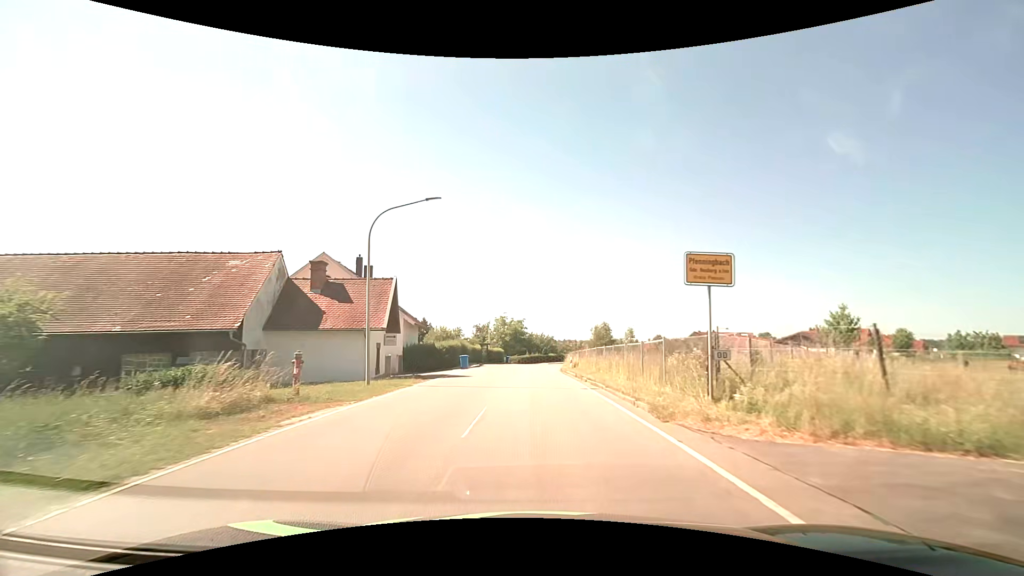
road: tertiary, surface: asphalt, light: Day
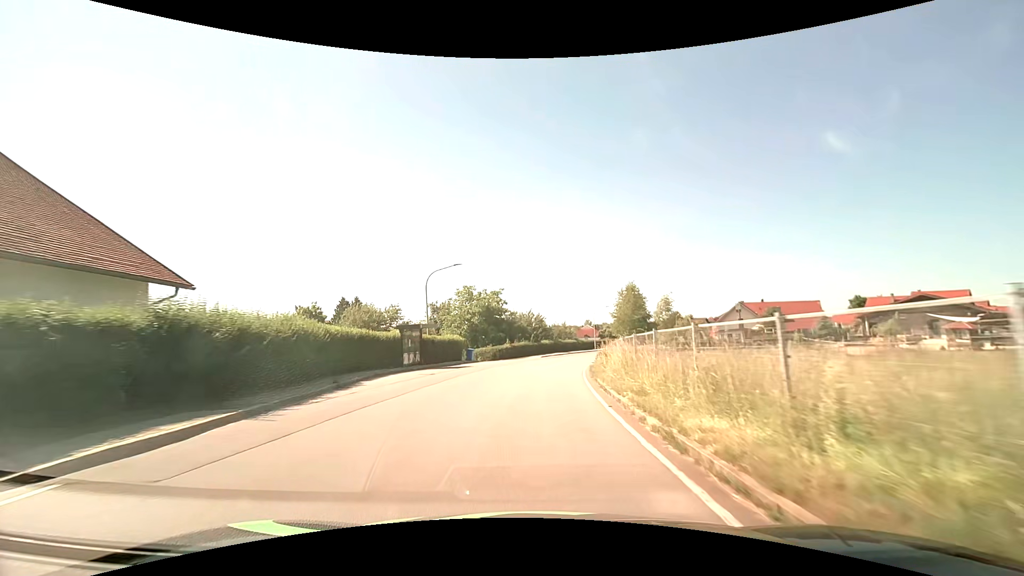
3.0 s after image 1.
(+0.4, +36.3) m; +1°
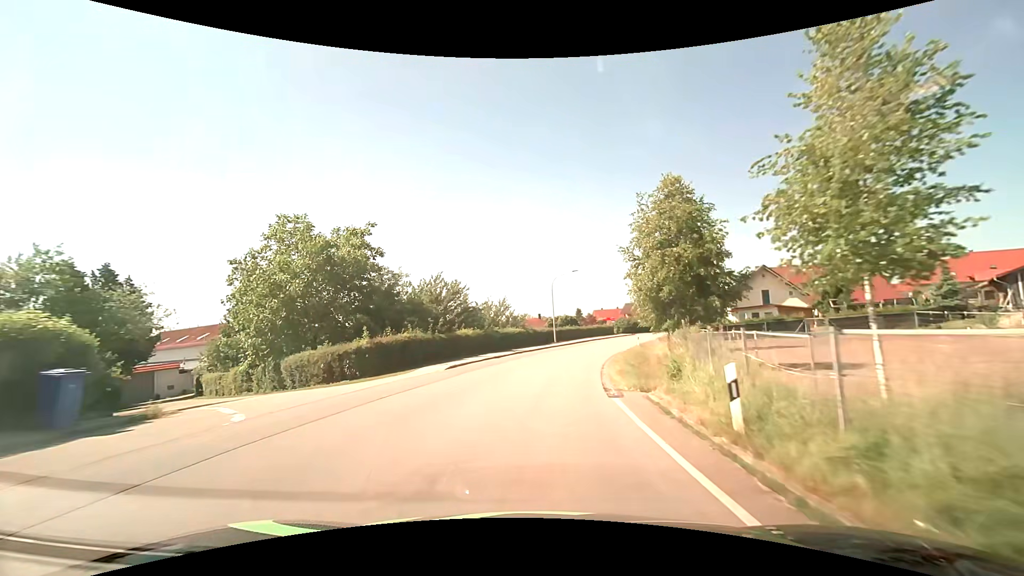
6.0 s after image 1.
(+1.8, +34.8) m; +7°
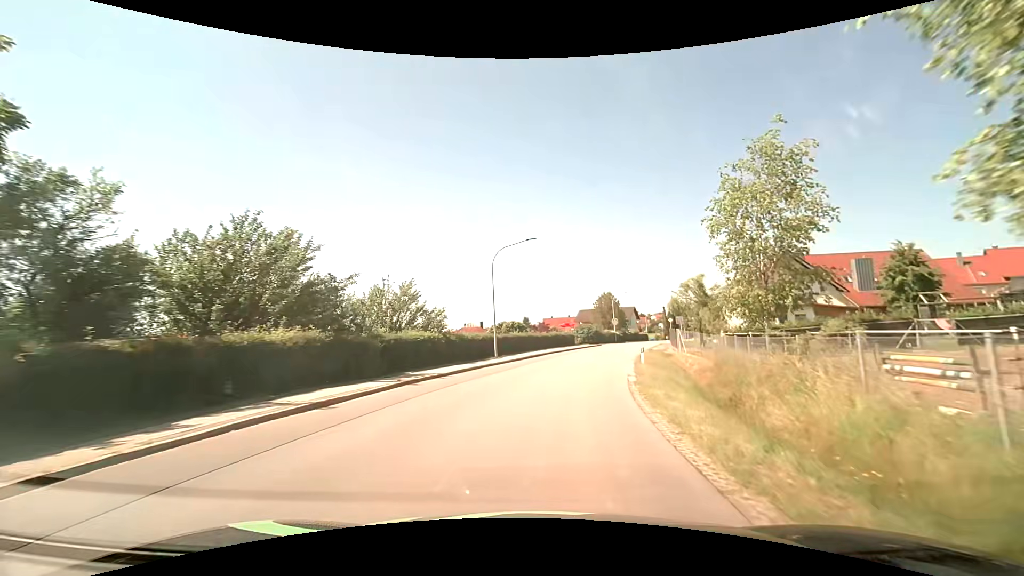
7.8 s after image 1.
(+1.0, +19.8) m; +7°
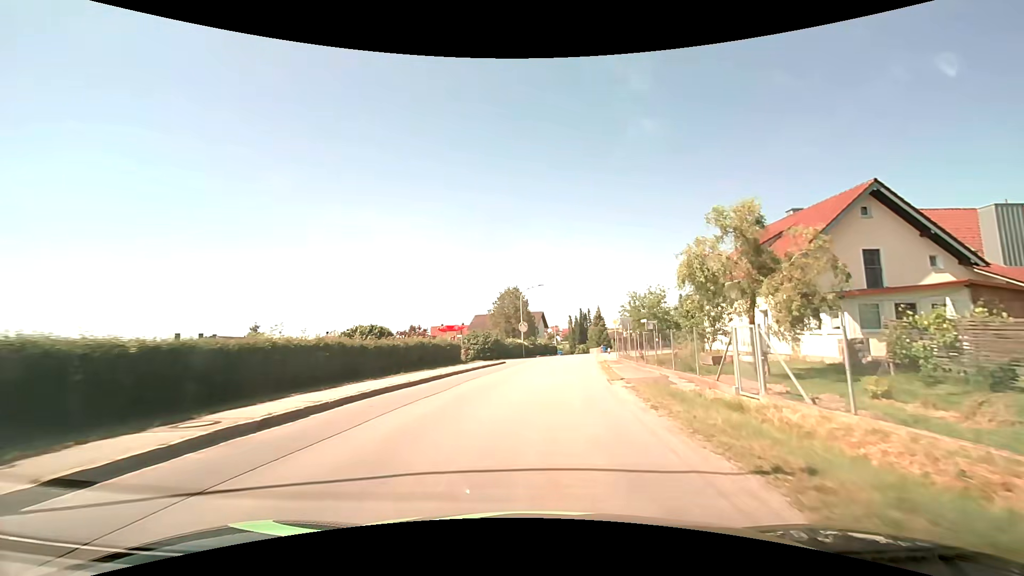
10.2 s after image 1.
(+2.6, +25.5) m; +12°
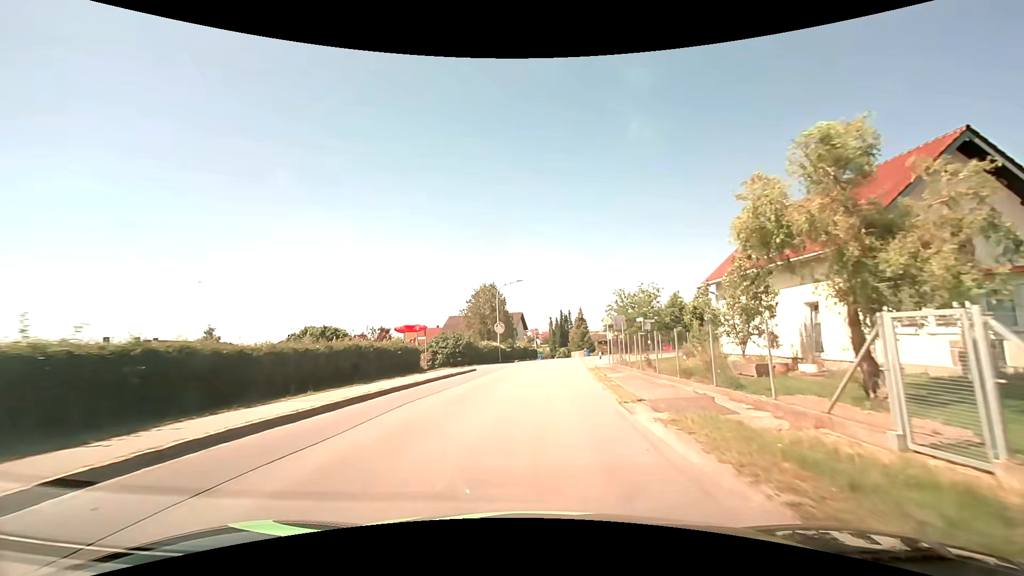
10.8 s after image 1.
(+0.1, +6.5) m; +2°
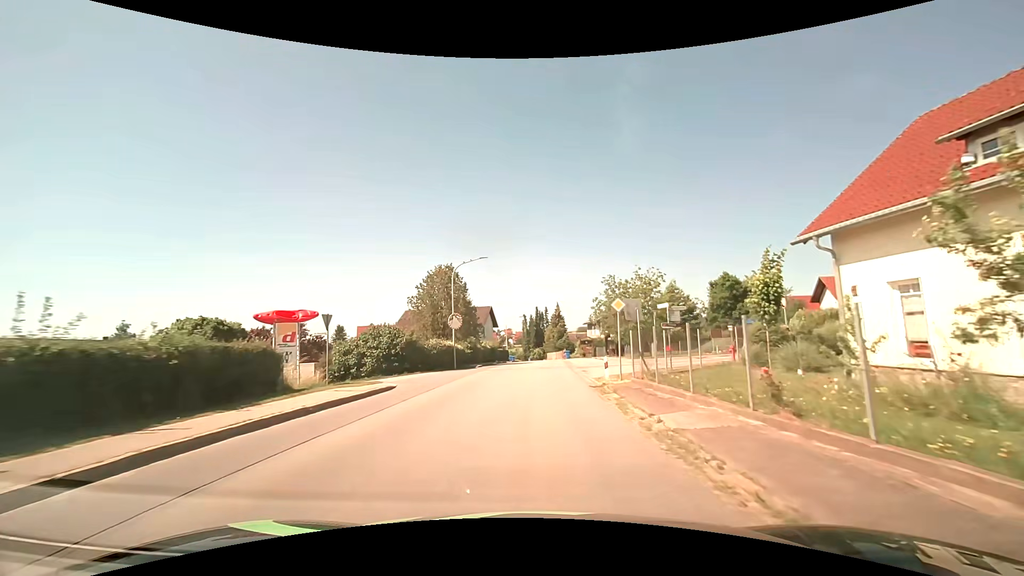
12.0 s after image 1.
(+0.4, +12.9) m; +3°
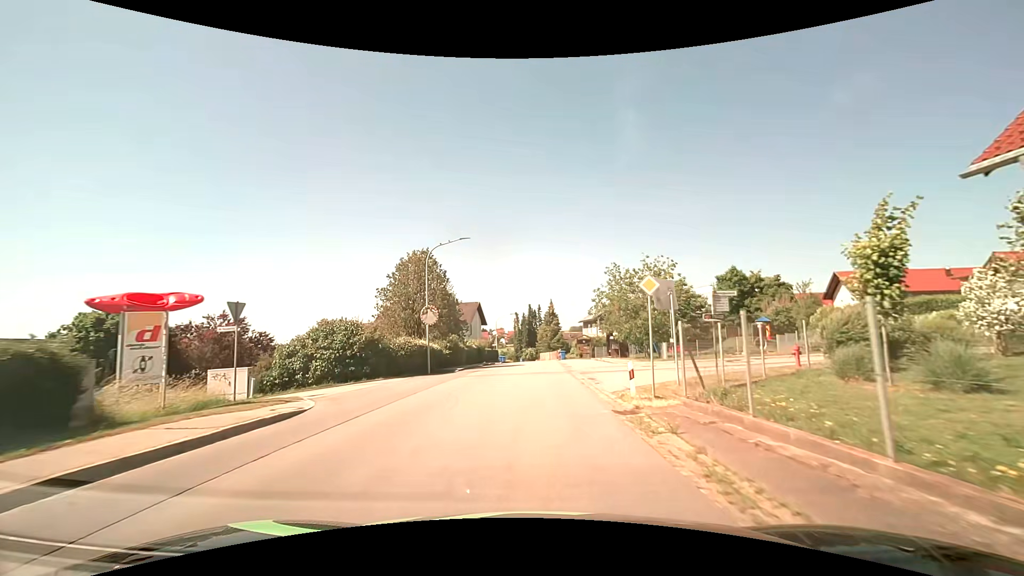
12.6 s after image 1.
(0.0, +6.4) m; 0°
(0, +10) (0, +20) (+1, +30) (+1, +40) (+1, +50) (+1, +60) (+2, +70) (+1, +80) (+1, +90) (-1, +100) m
